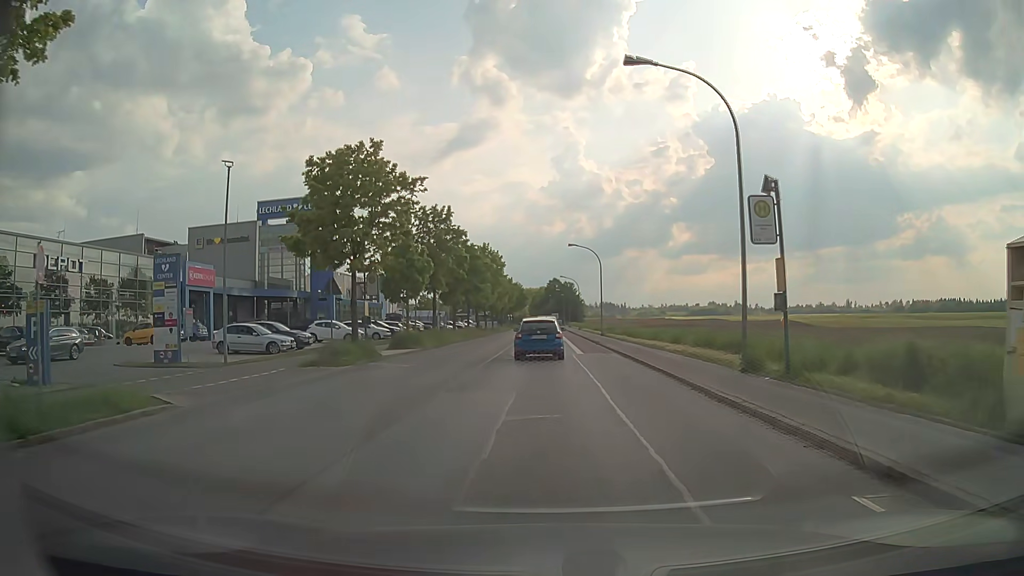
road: tertiary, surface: asphalt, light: Day
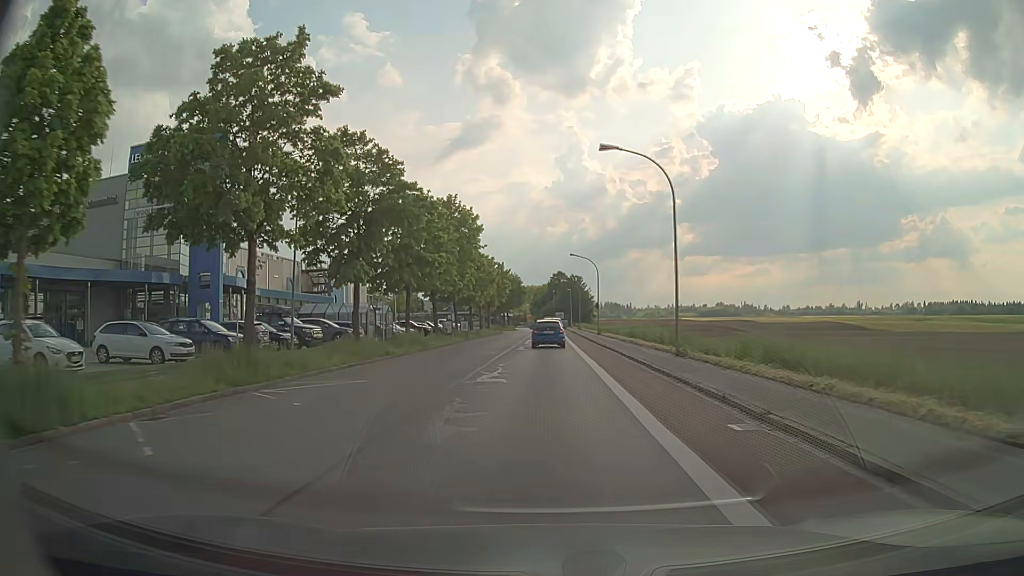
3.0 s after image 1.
(-0.1, +30.5) m; 0°
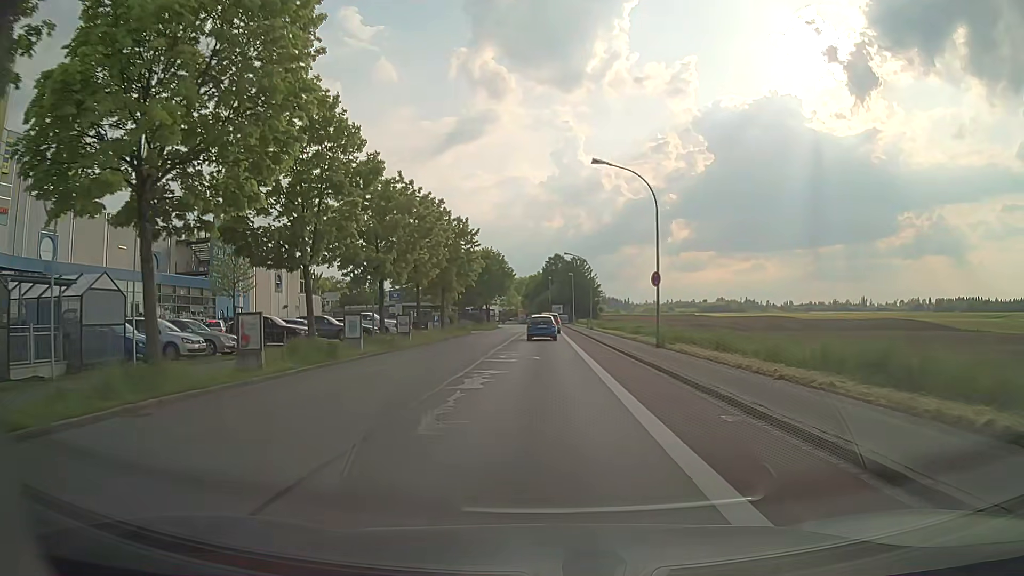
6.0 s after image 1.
(+0.1, +34.8) m; 0°
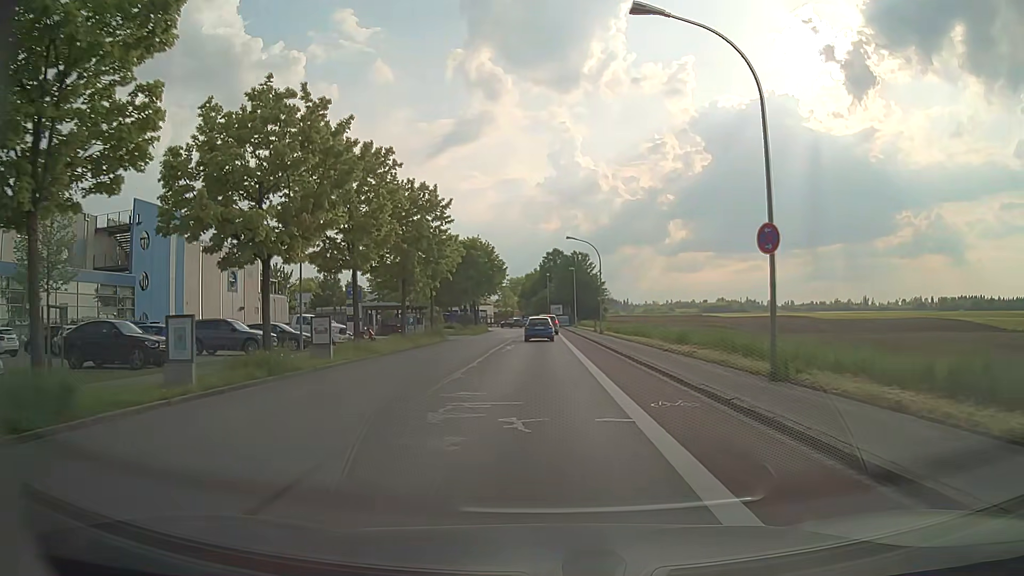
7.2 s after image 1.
(0.0, +13.6) m; 0°
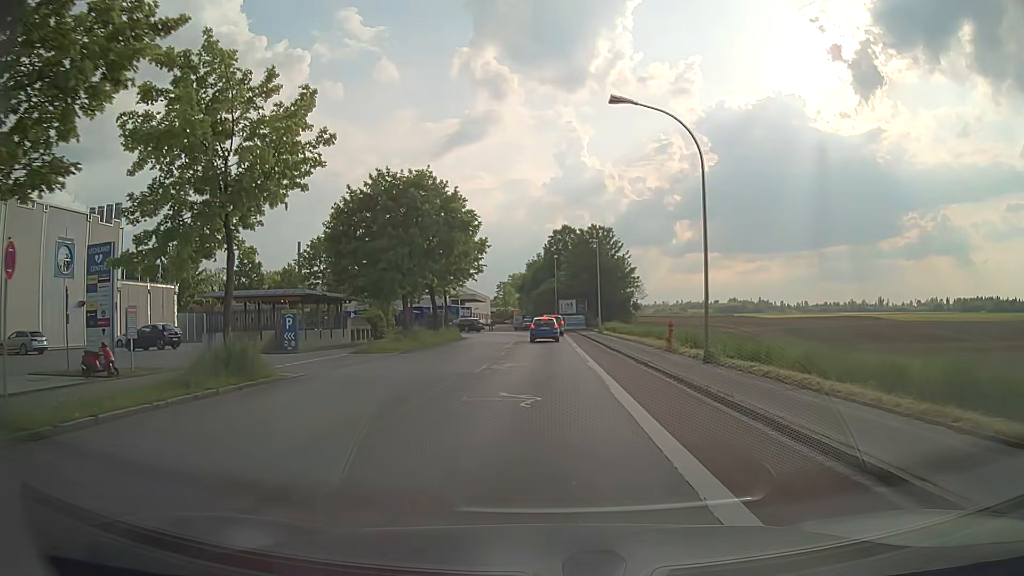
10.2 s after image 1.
(0.0, +32.4) m; -1°
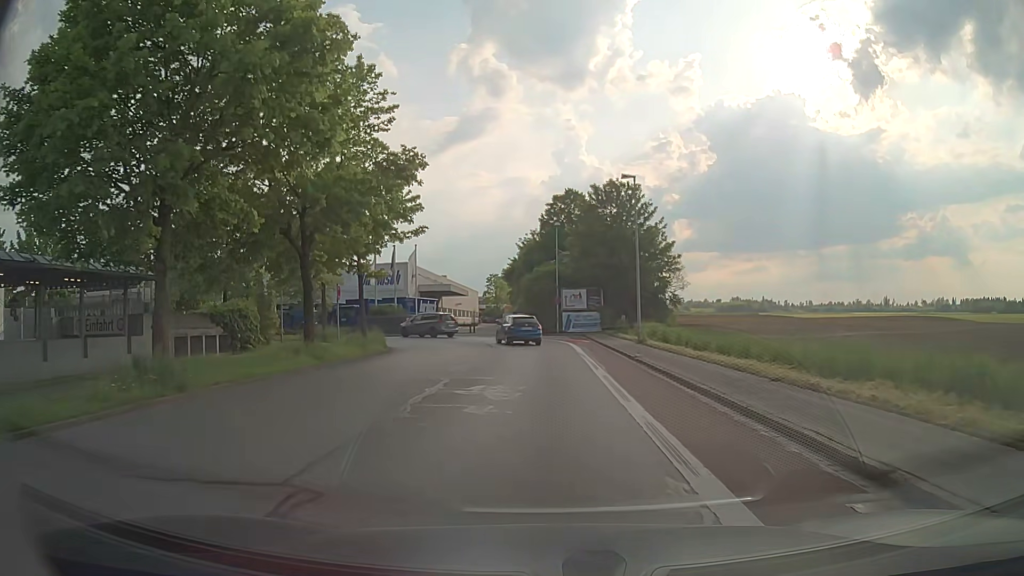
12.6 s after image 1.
(+0.3, +25.5) m; +1°
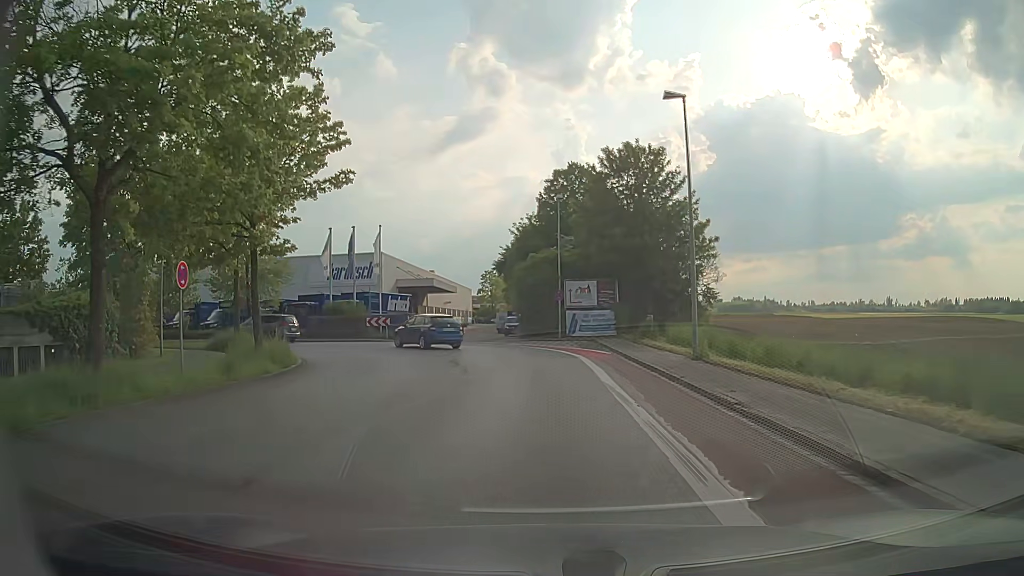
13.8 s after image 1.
(0.0, +11.8) m; 0°
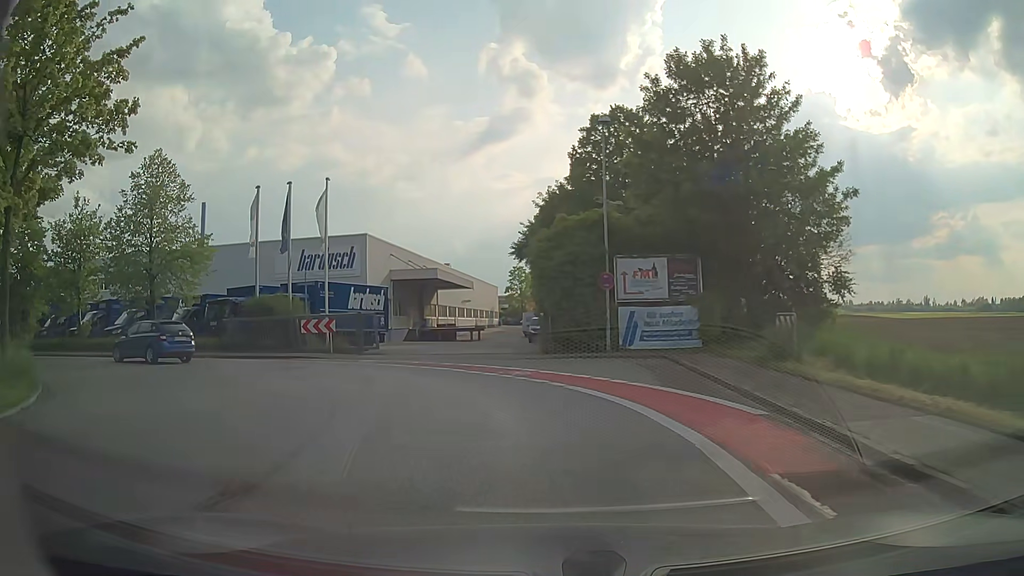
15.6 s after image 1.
(-0.1, +15.8) m; -2°
